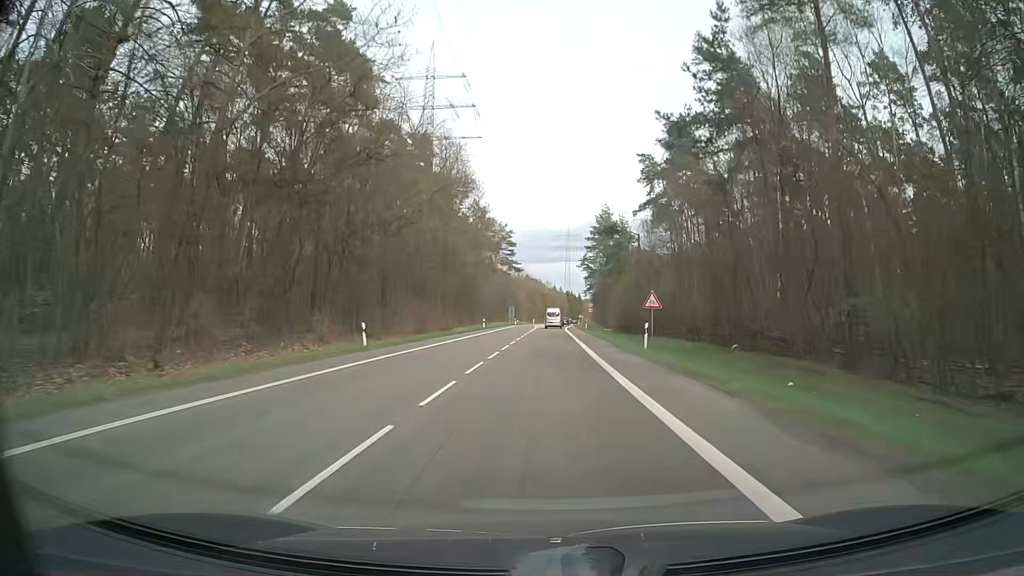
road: secondary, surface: asphalt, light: Day
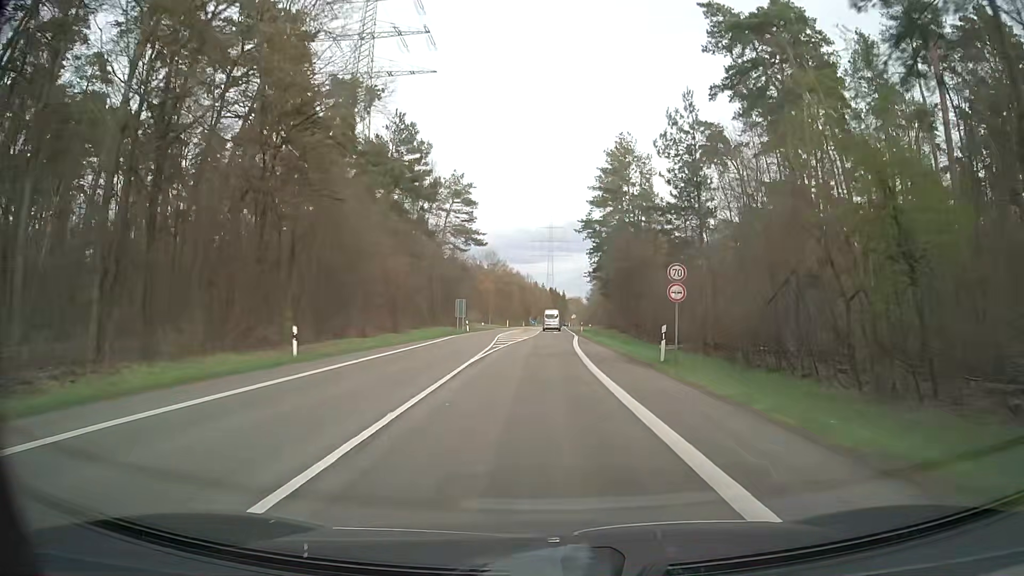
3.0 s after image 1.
(0.0, +57.3) m; +1°
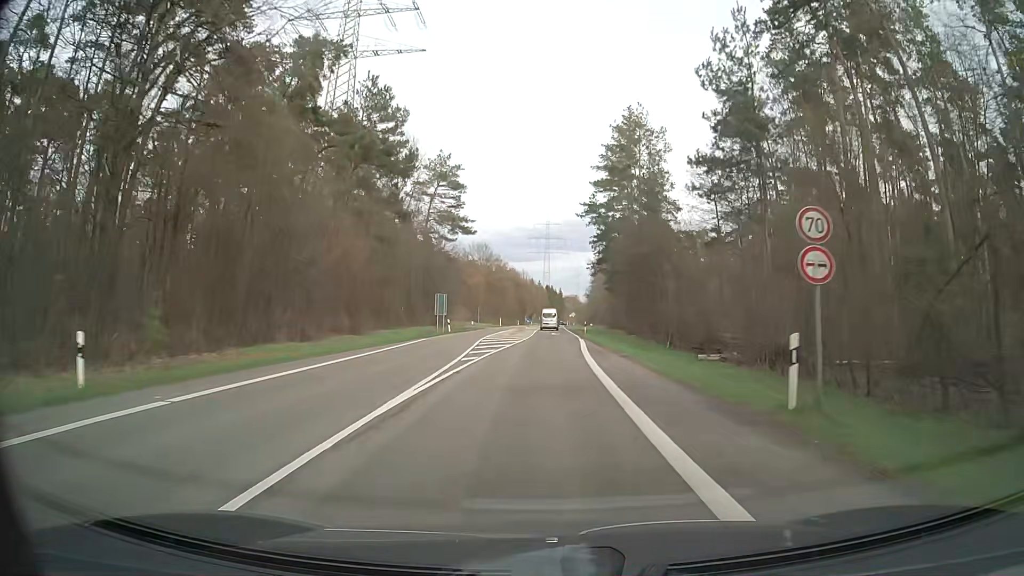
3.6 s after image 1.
(0.0, +11.4) m; 0°
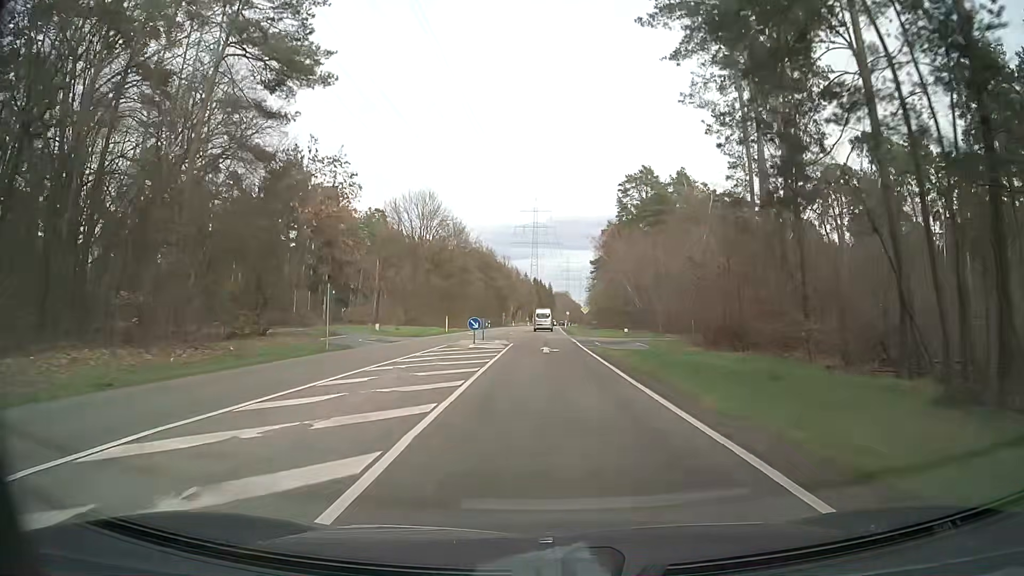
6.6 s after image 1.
(+0.3, +57.3) m; +1°
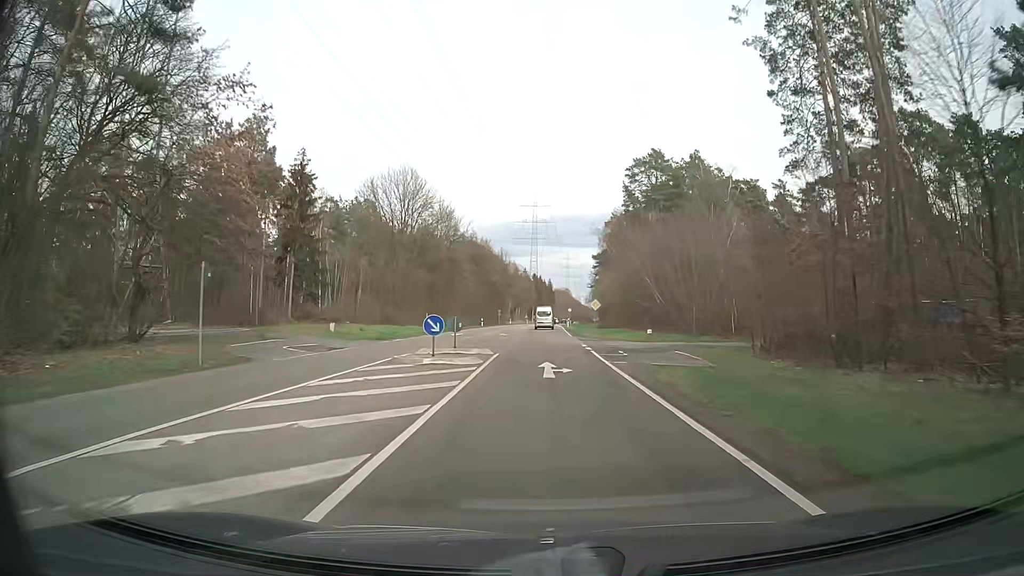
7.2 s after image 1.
(0.0, +11.5) m; 0°
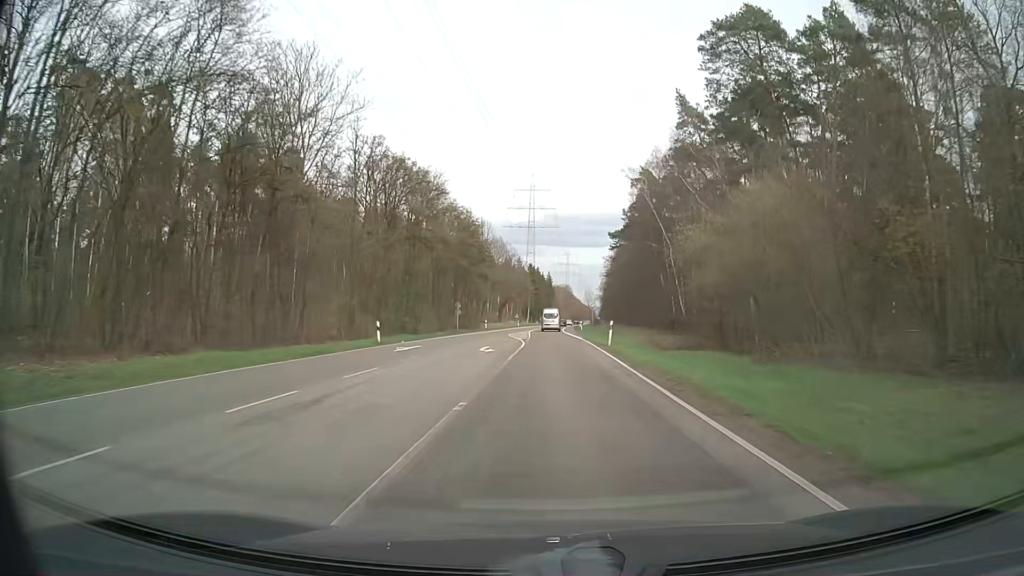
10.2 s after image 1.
(+0.5, +57.5) m; +1°
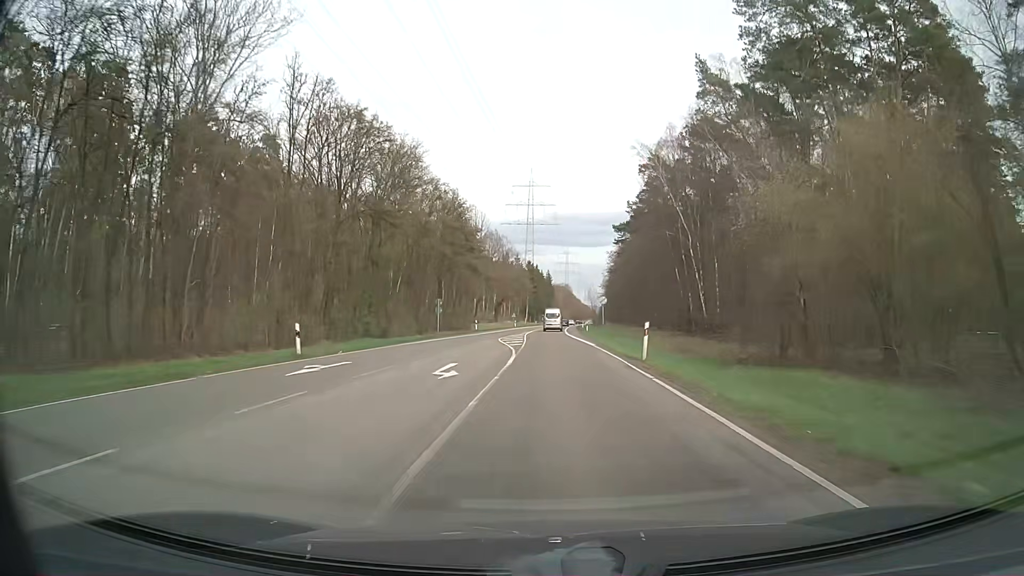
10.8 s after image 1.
(0.0, +11.5) m; 0°
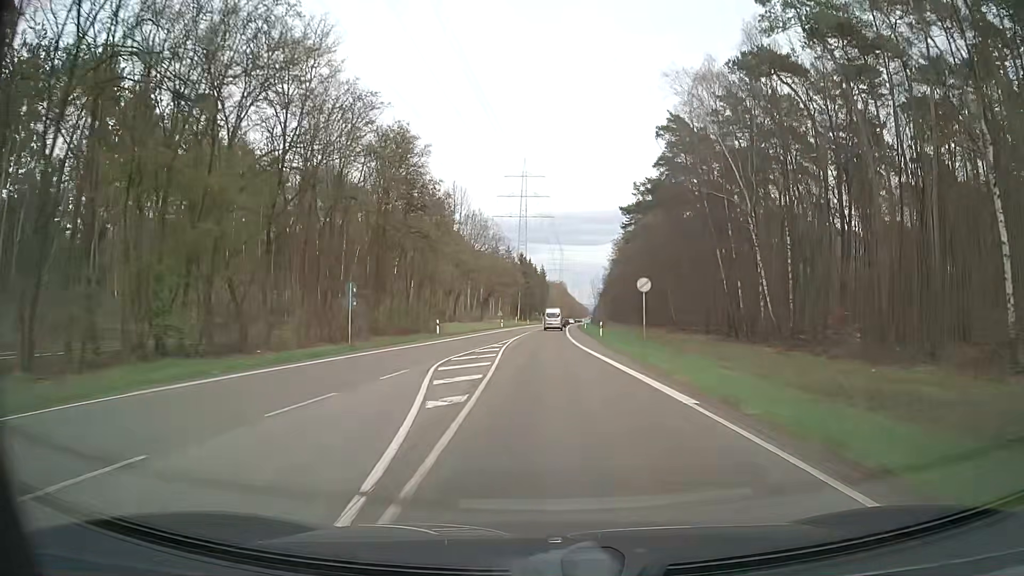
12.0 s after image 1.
(+0.1, +23.0) m; 0°
(0, +10) (0, +20) (0, +30) (0, +40) (0, +50) (+1, +60) (+1, +70) (+1, +80) (+2, +90) (+2, +100) m
